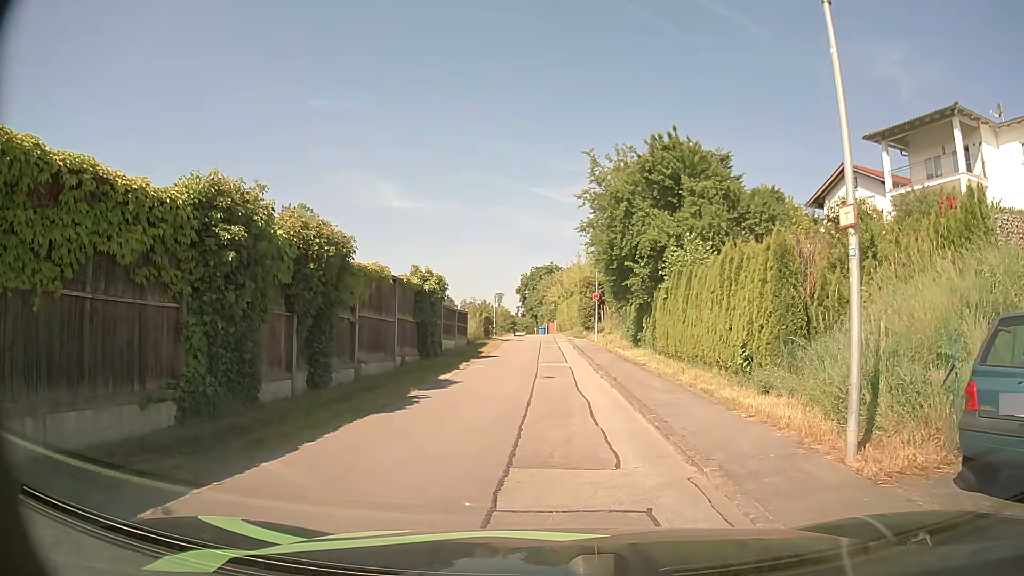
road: residential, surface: asphalt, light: Day
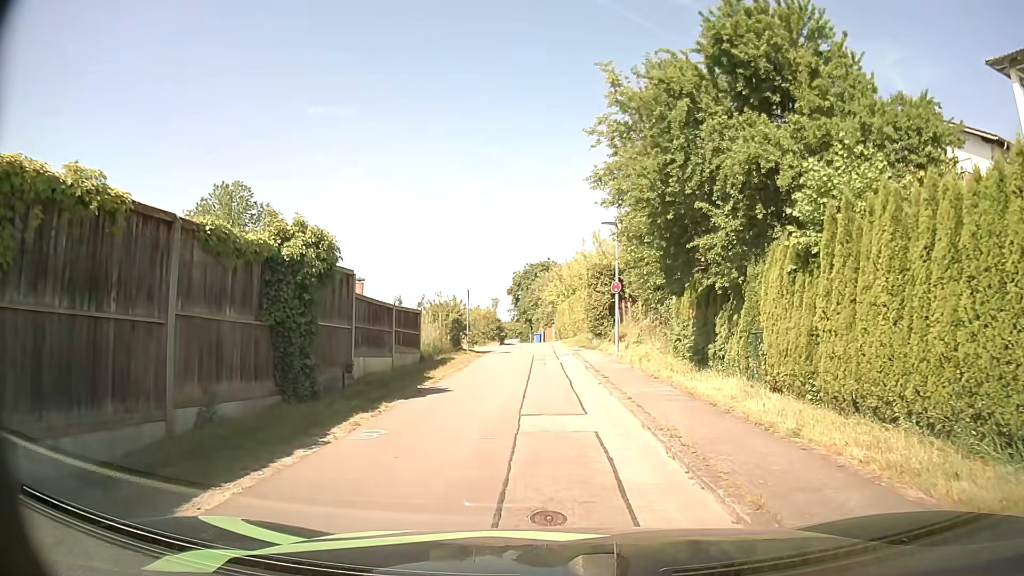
(+0.3, +12.8) m; +2°
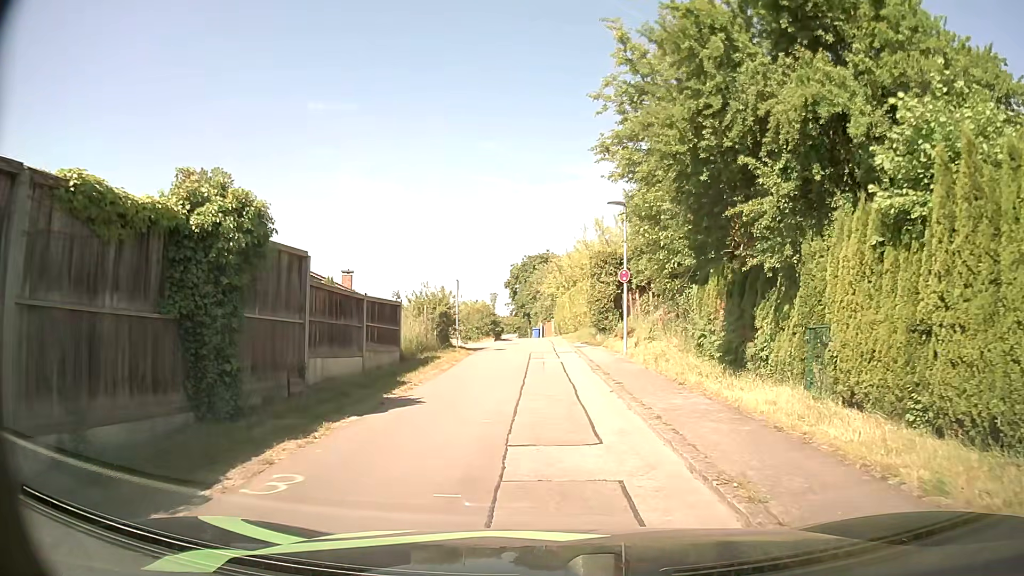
(0.0, +3.1) m; 0°
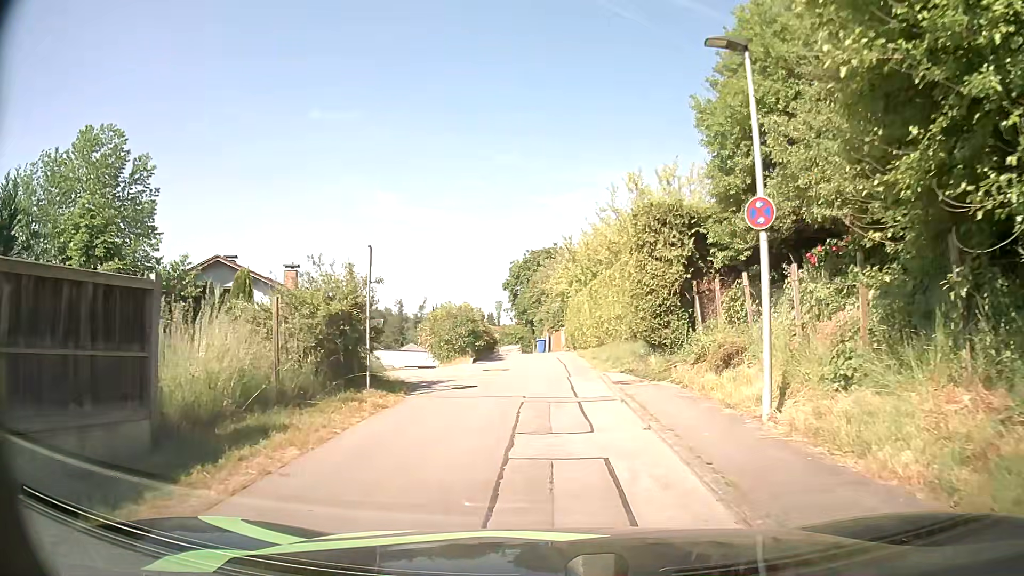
(-0.2, +14.0) m; -1°
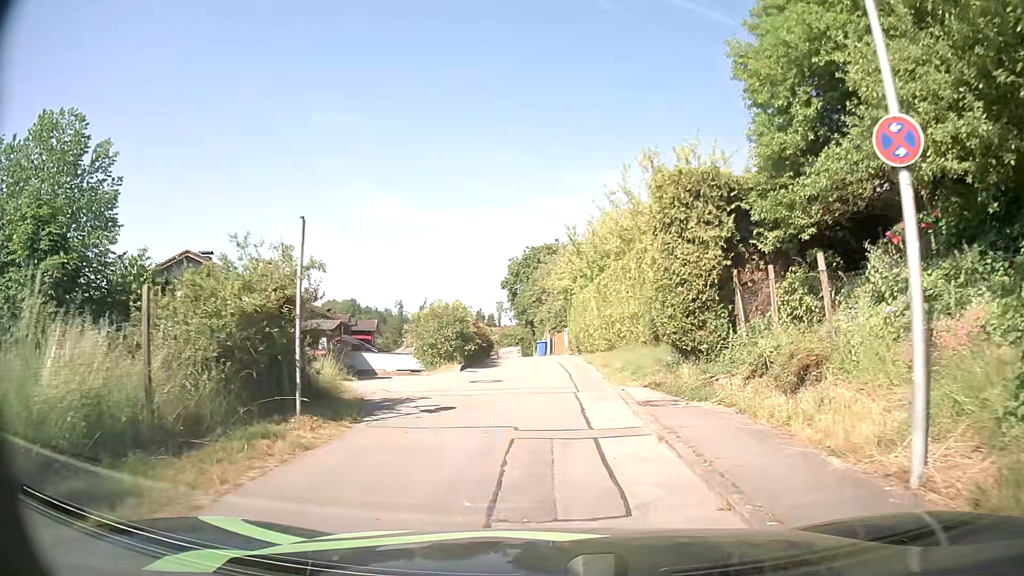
(0.0, +3.6) m; 0°
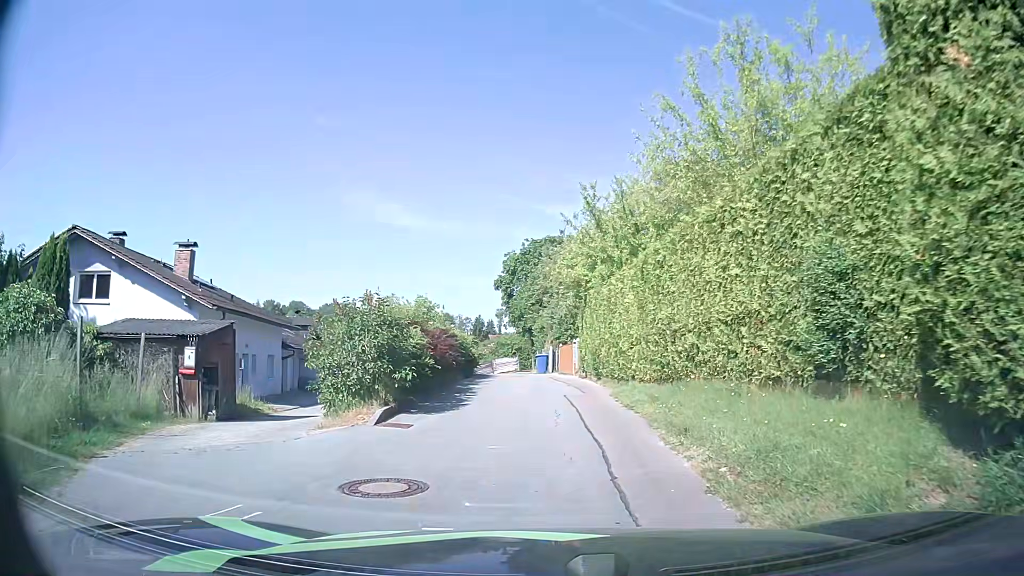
(0.0, +10.0) m; -1°
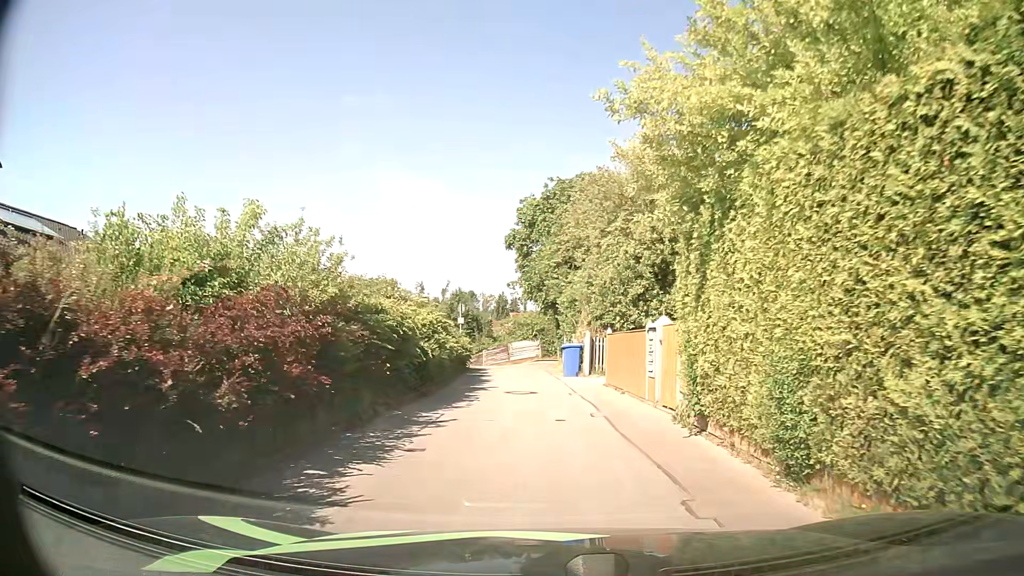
(+0.1, +14.3) m; -1°
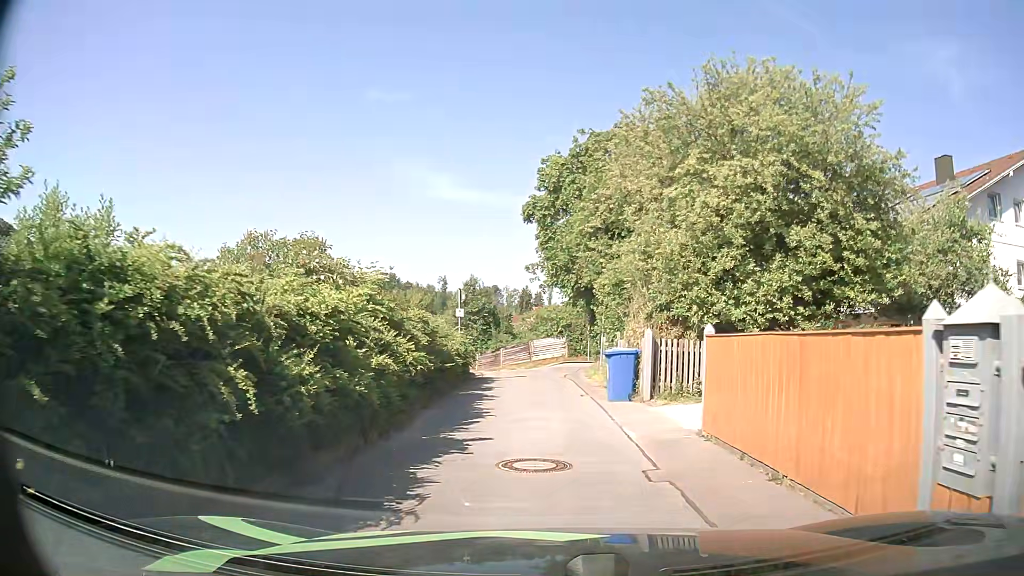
(-0.2, +8.2) m; -1°
